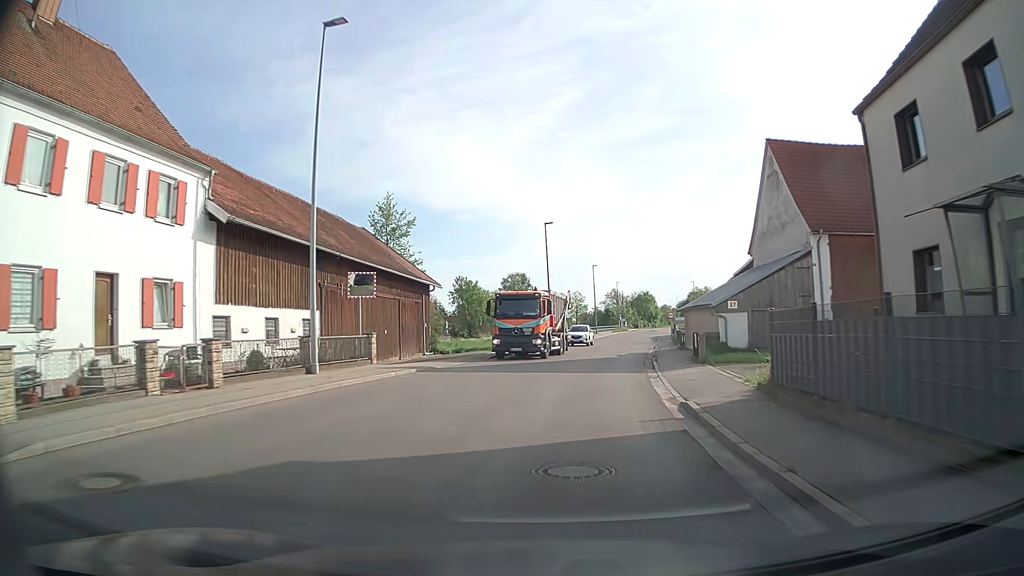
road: secondary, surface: asphalt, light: Day
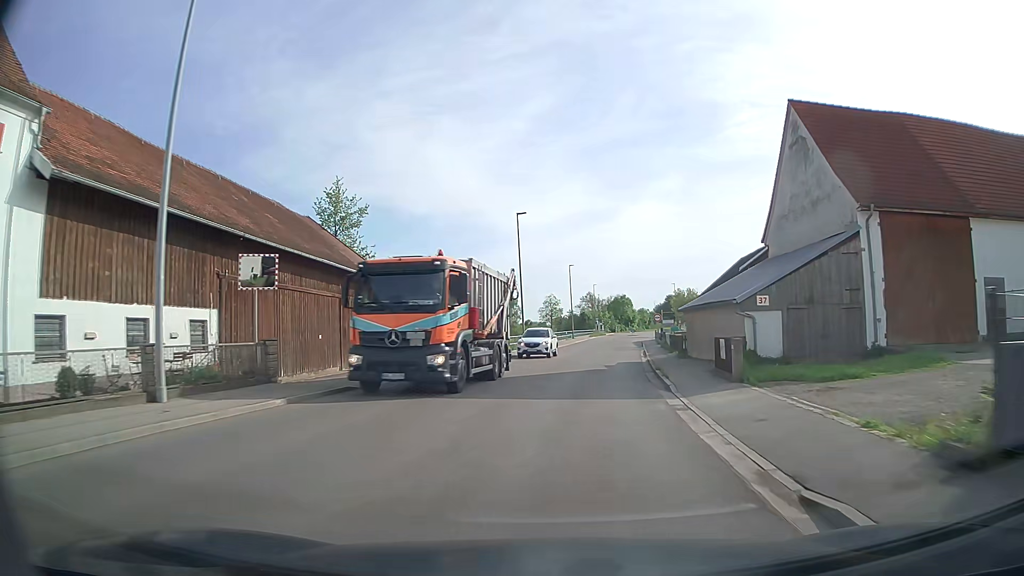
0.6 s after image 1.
(+0.1, +7.1) m; +2°
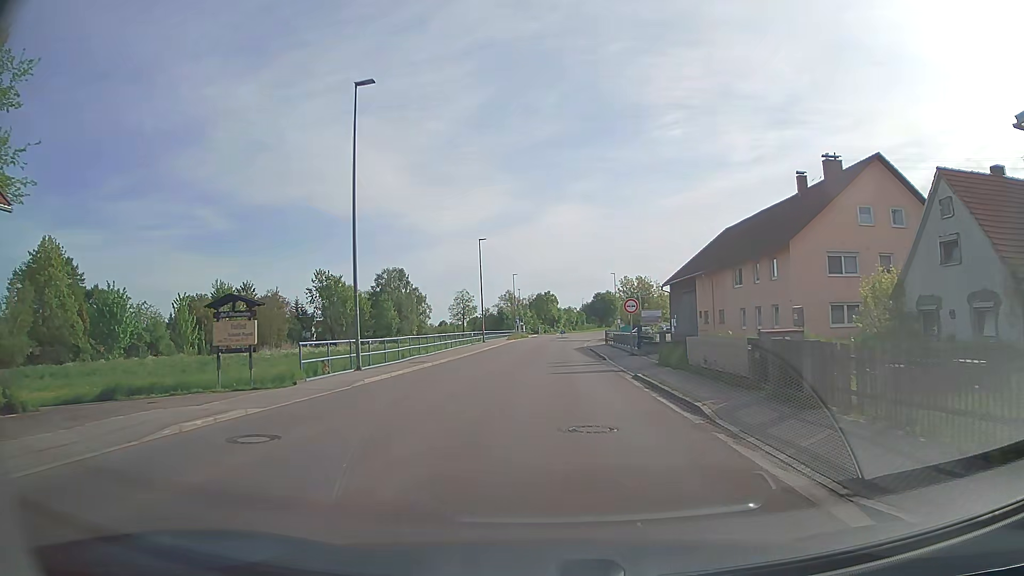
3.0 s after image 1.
(+1.9, +29.0) m; +5°
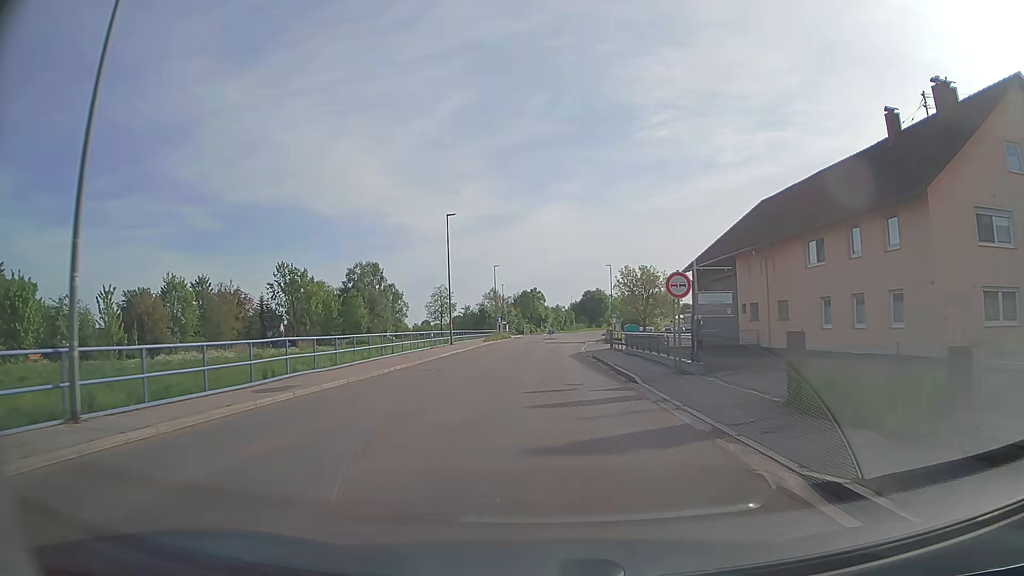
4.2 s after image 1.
(+0.4, +15.0) m; +2°
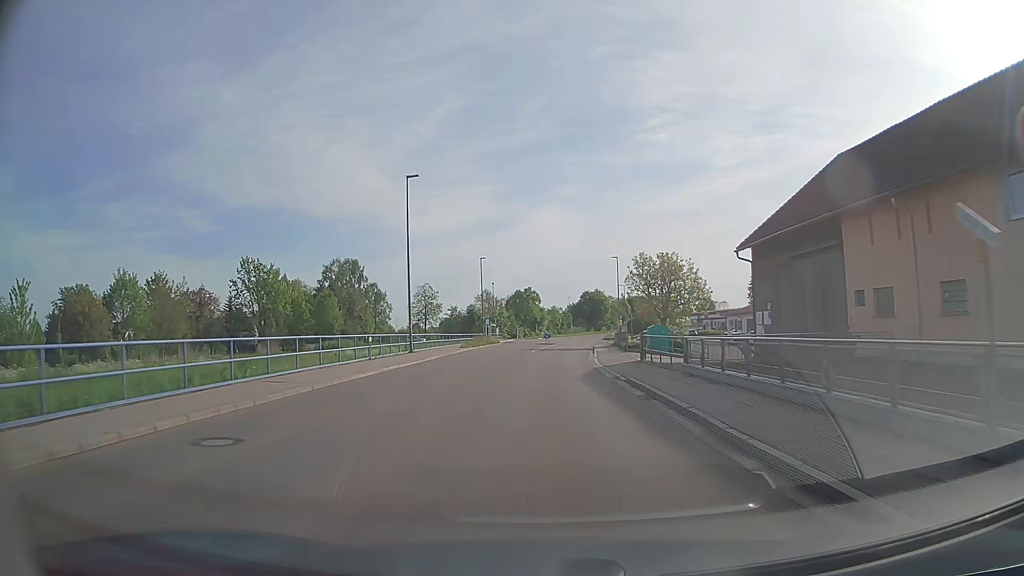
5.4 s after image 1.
(0.0, +15.3) m; 0°
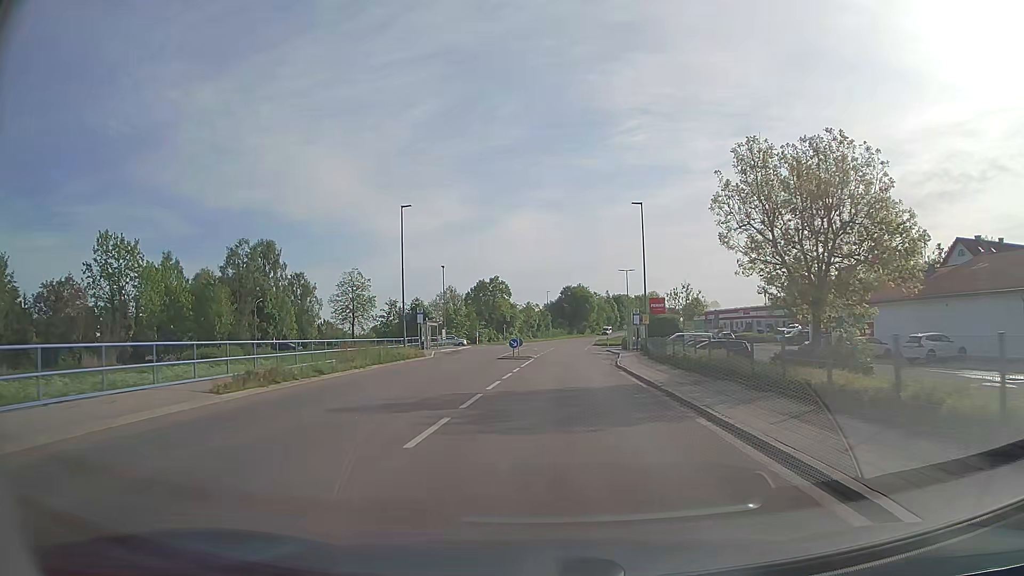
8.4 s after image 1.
(+0.4, +38.0) m; +2°
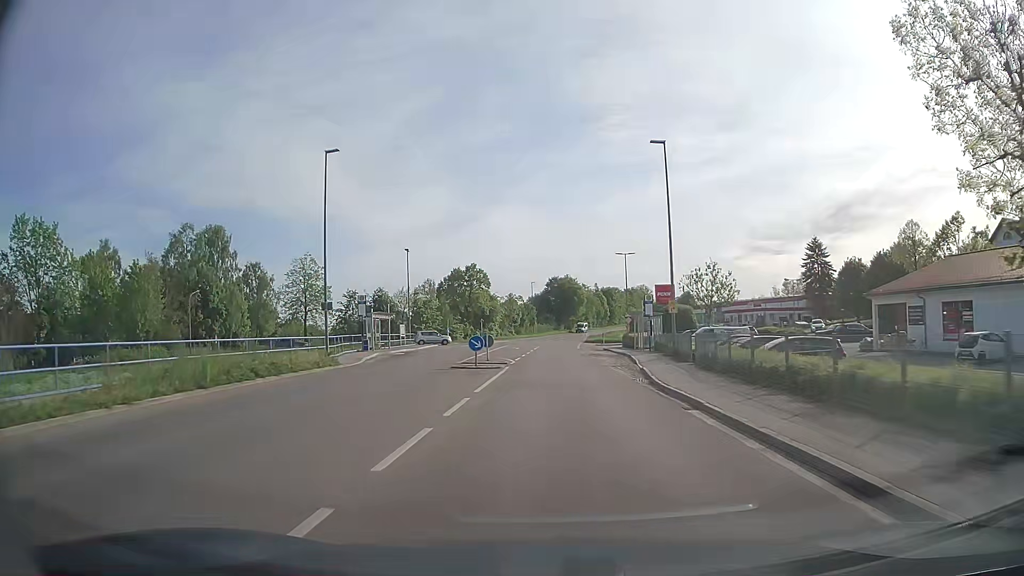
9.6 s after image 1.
(+0.2, +15.1) m; +2°
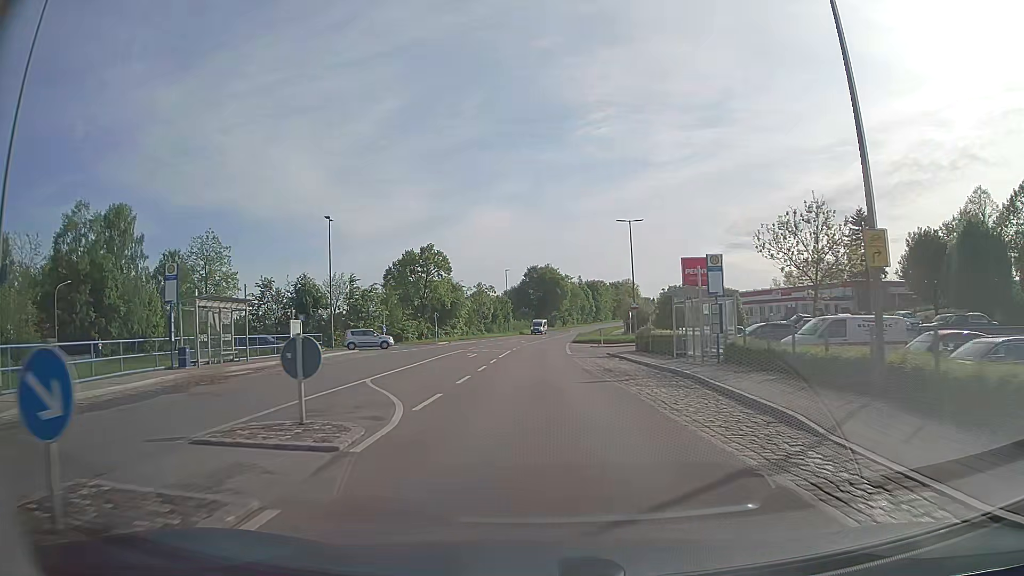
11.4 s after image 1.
(+0.3, +22.6) m; +1°
(0, +10) (0, +20) (0, +30) (0, +40) (0, +50) (0, +60) (+1, +70) (+1, +80) (+2, +90) (+3, +100) m
